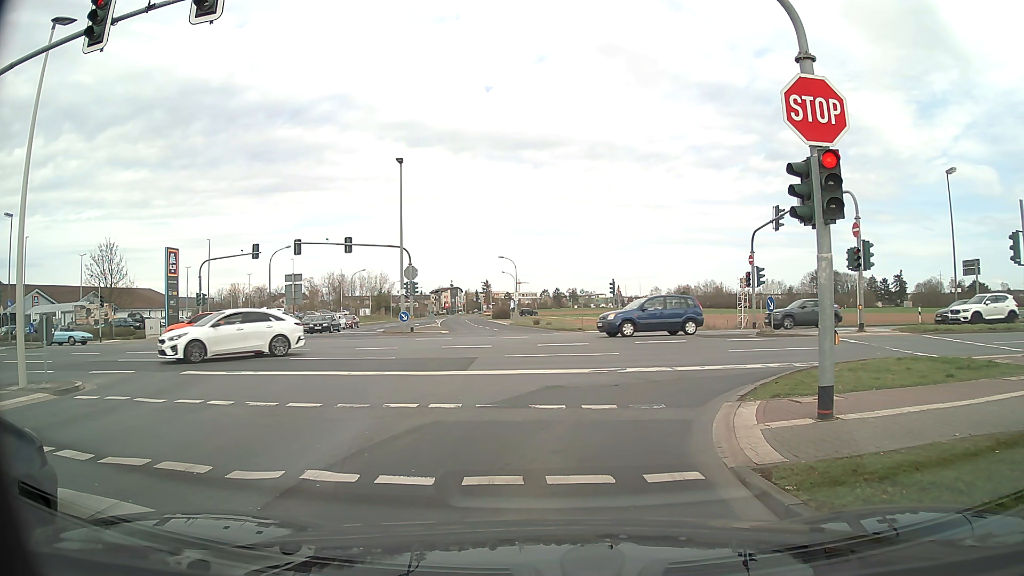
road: tertiary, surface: asphalt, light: Day
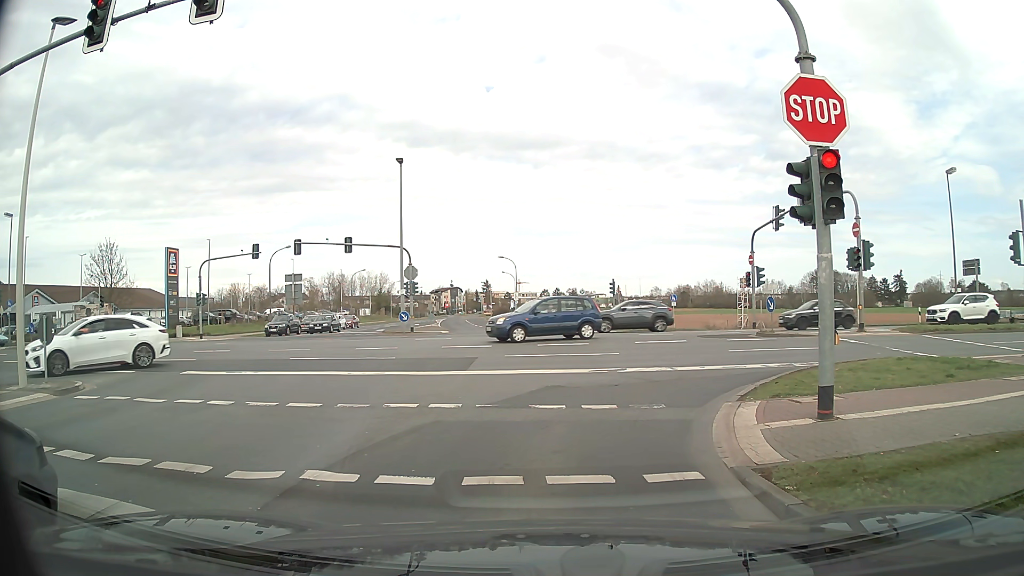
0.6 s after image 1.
(0.0, 0.0) m; 0°
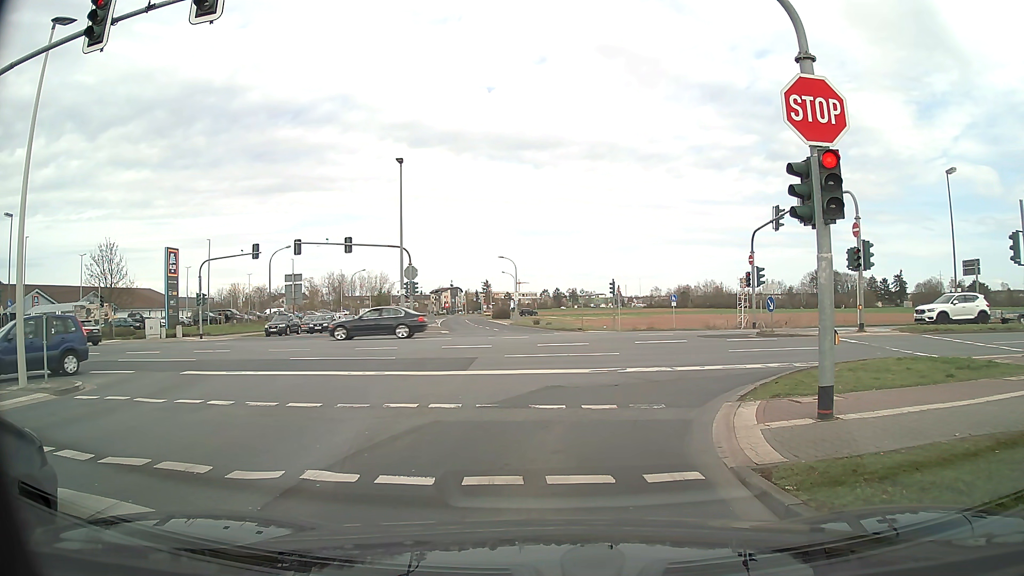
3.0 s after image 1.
(0.0, 0.0) m; 0°
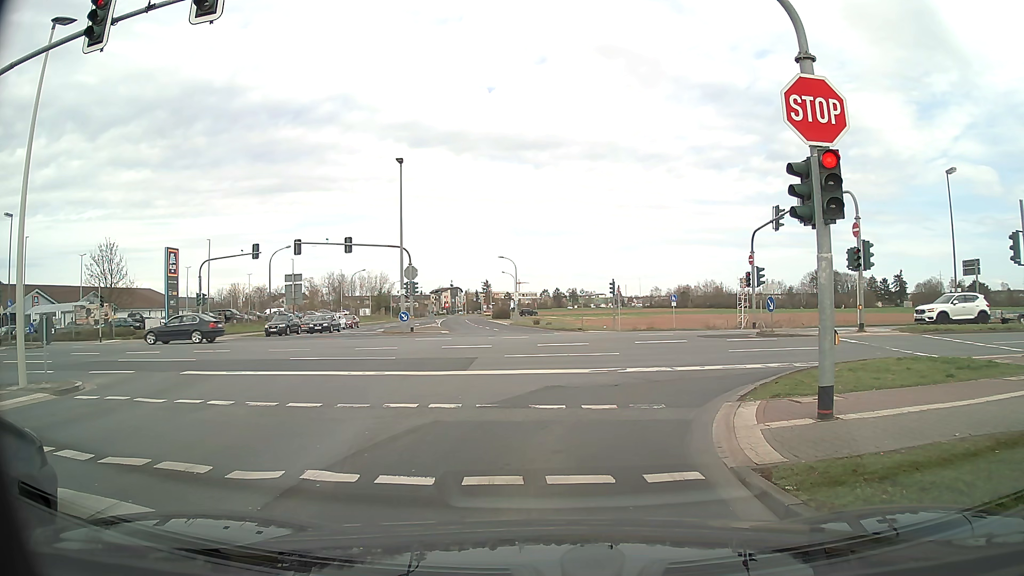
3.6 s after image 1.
(0.0, 0.0) m; 0°
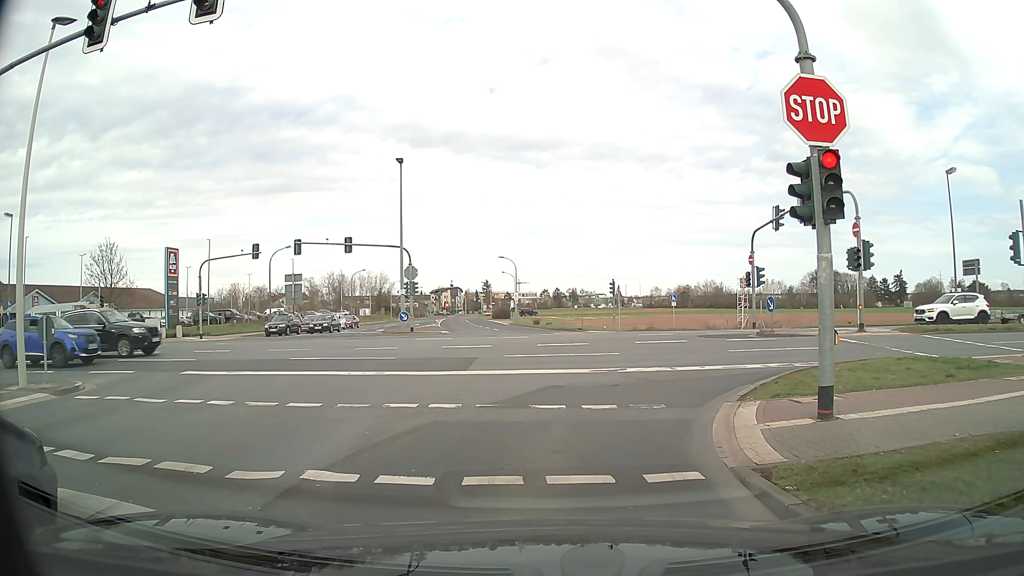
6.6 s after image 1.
(0.0, 0.0) m; 0°
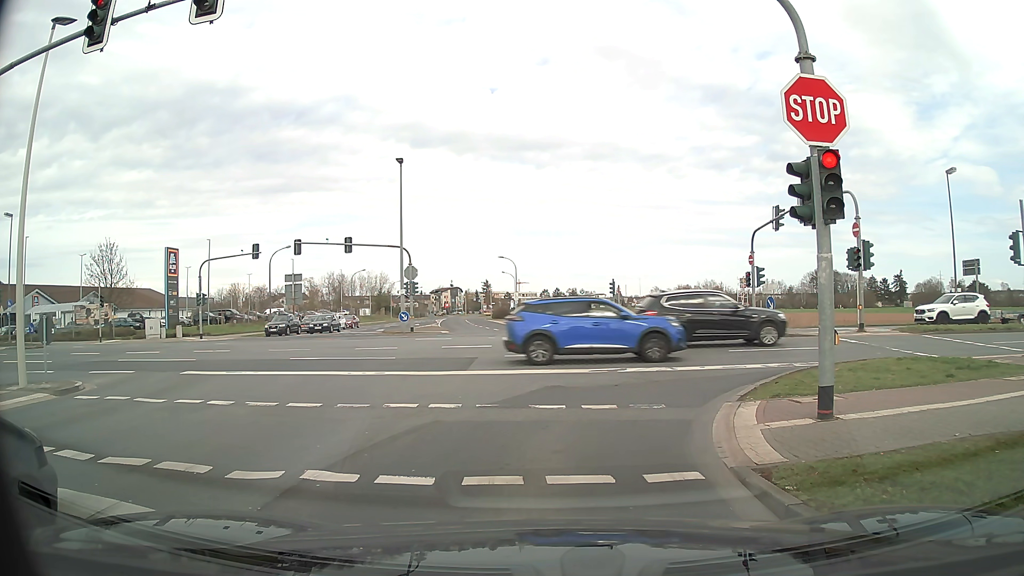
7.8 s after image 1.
(0.0, 0.0) m; 0°
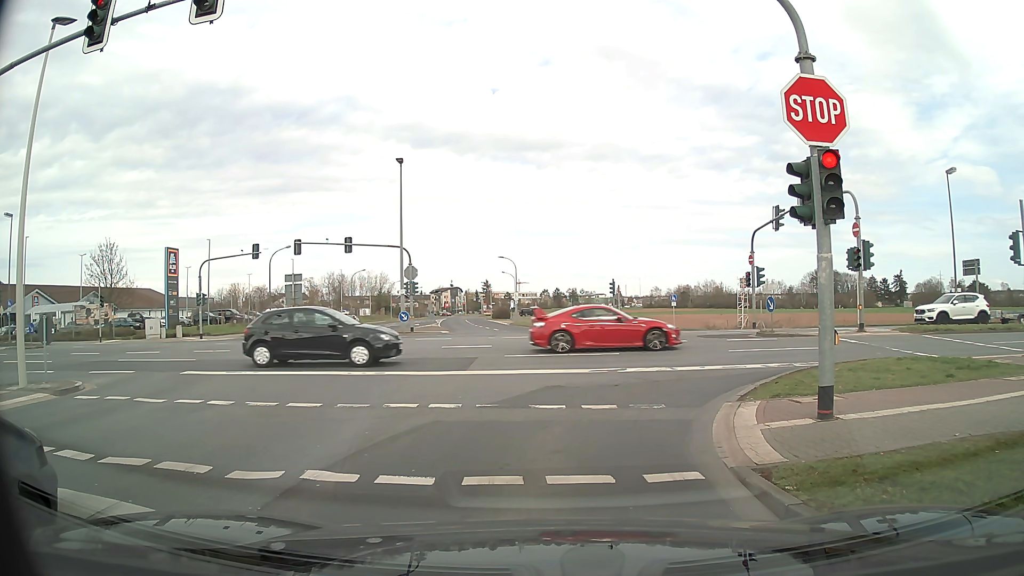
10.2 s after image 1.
(0.0, 0.0) m; 0°
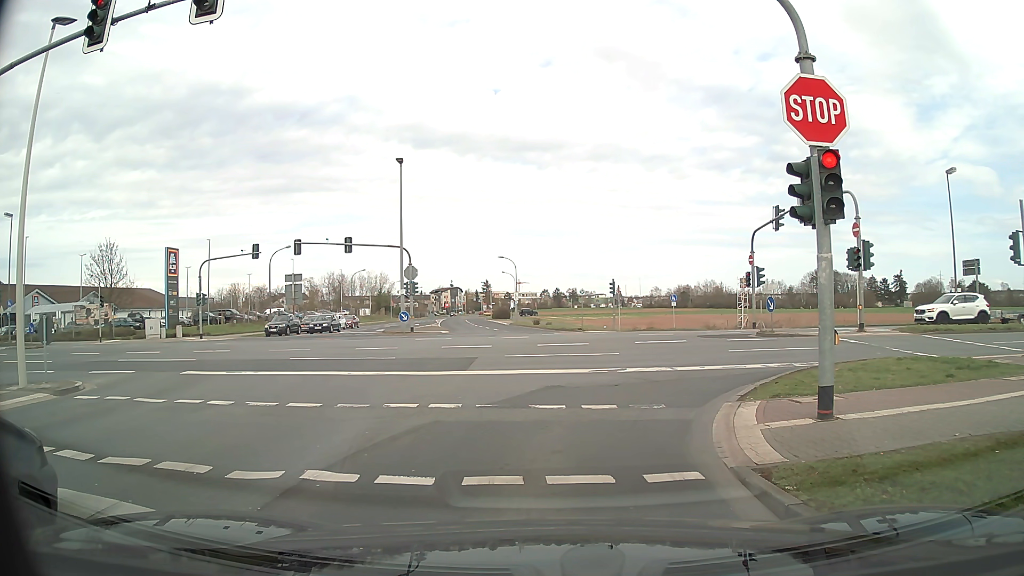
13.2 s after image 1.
(0.0, 0.0) m; 0°
